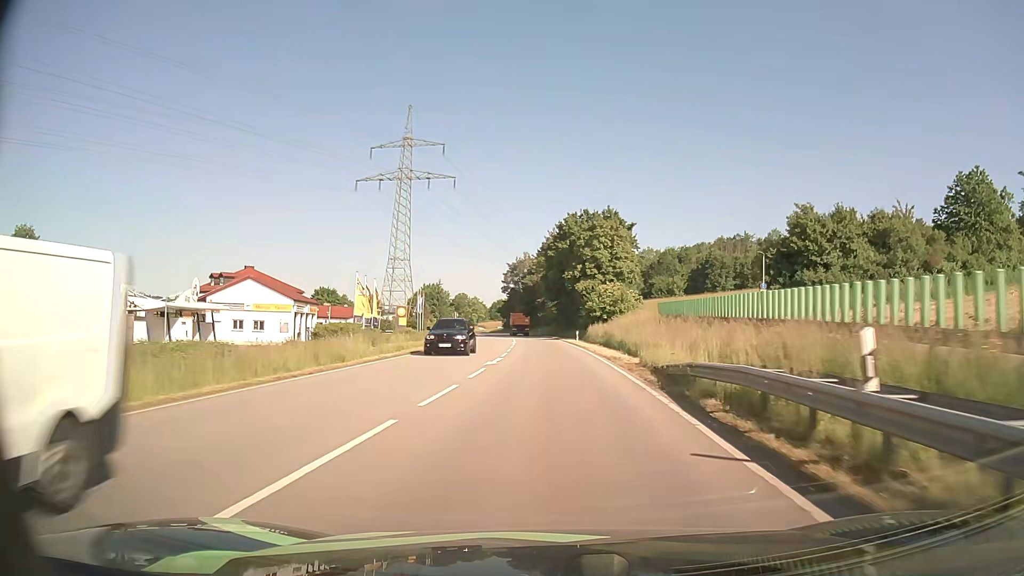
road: primary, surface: asphalt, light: Day
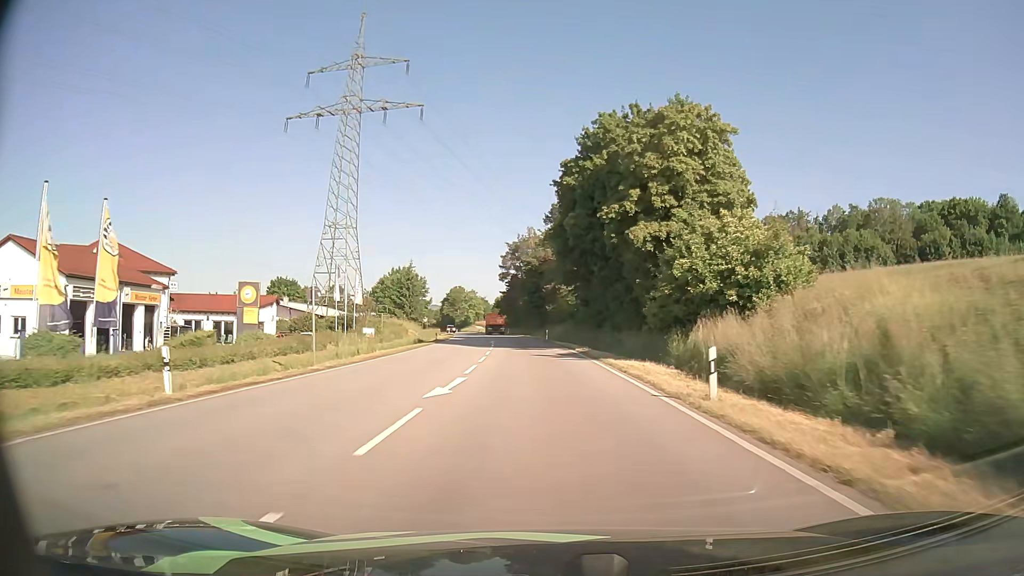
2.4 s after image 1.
(-0.4, +41.0) m; -1°
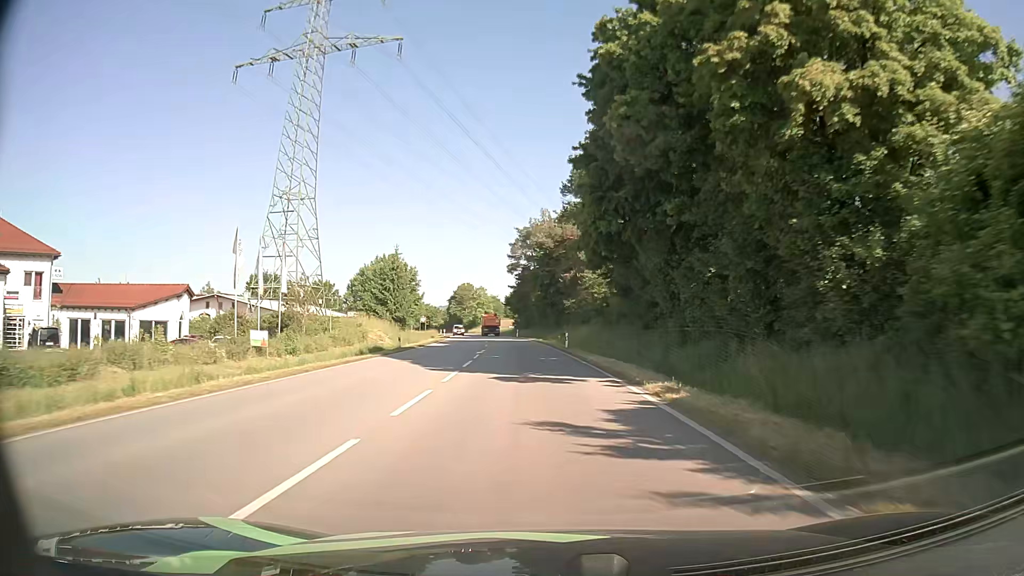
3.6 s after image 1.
(-0.2, +20.9) m; -1°
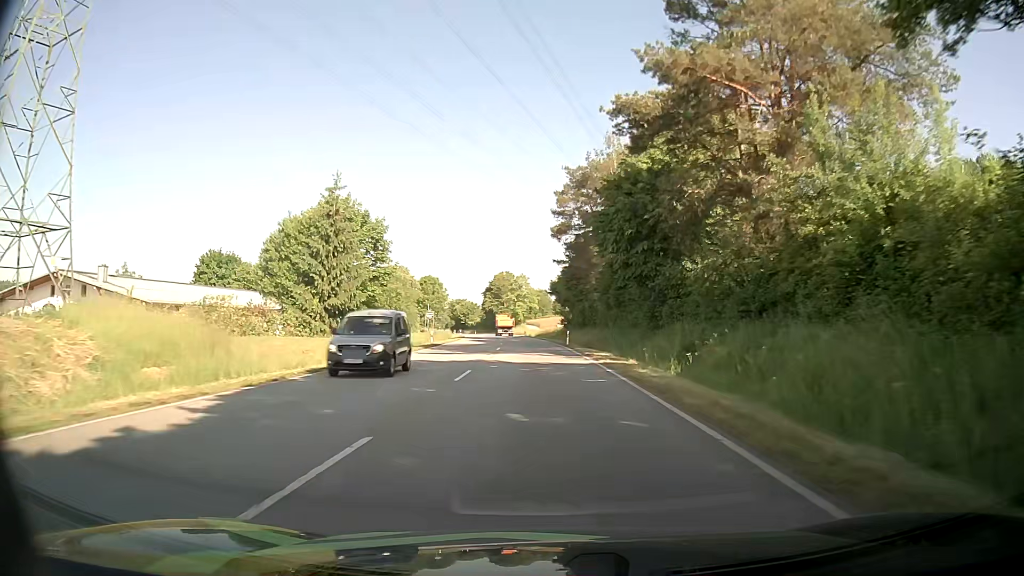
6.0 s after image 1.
(-1.7, +42.7) m; -4°
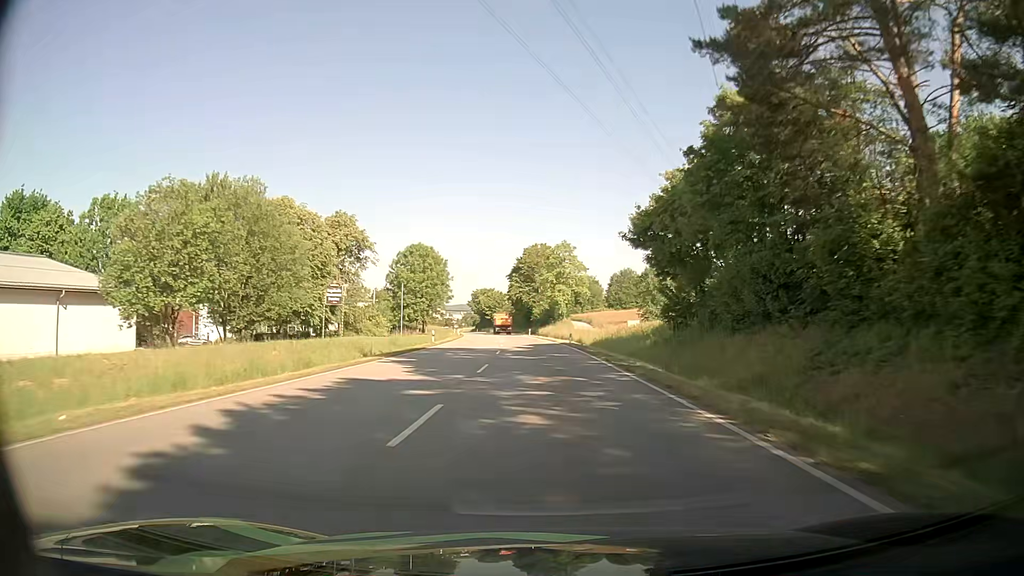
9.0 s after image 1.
(-2.1, +55.3) m; -4°
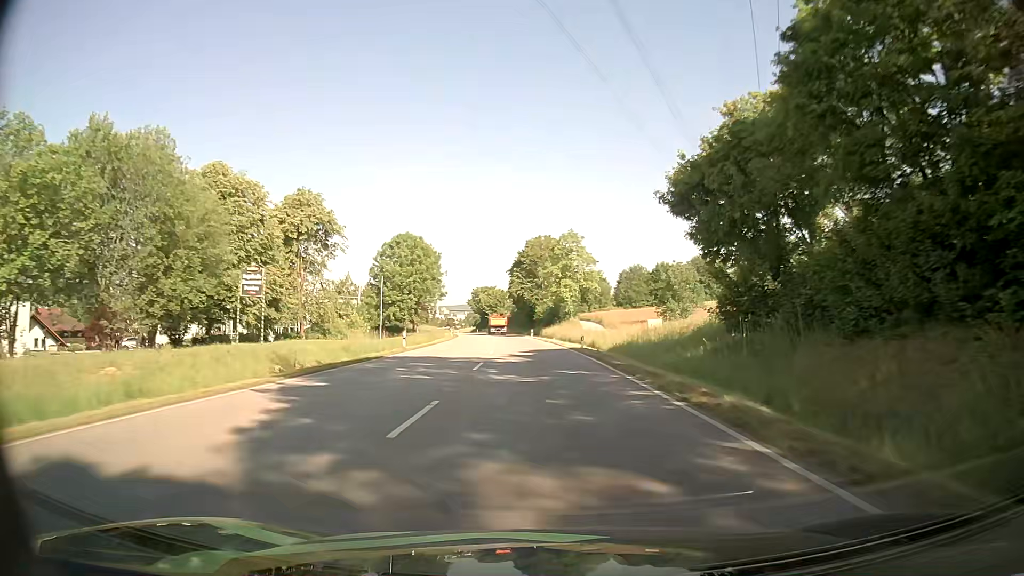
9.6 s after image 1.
(-0.1, +11.3) m; -1°
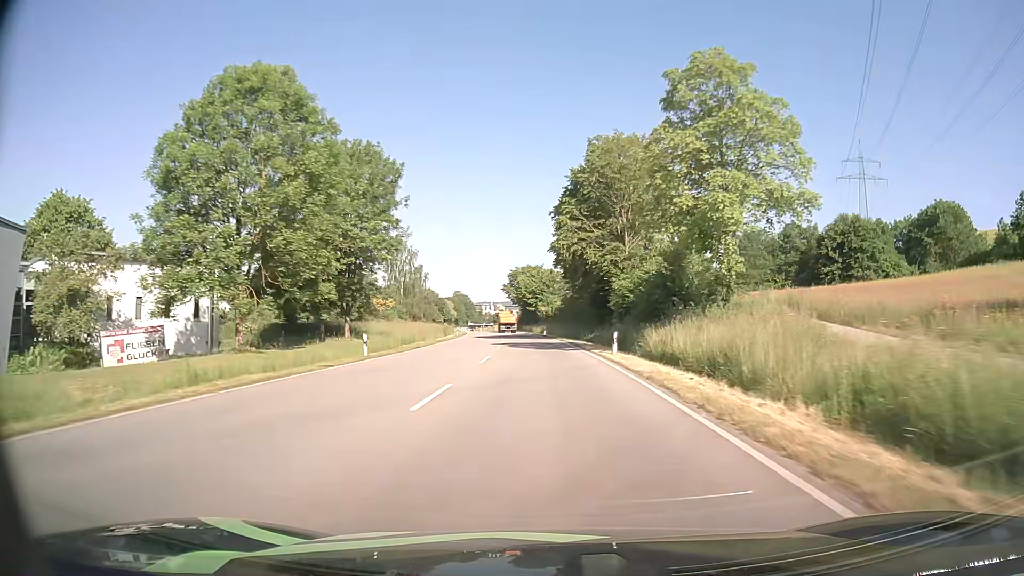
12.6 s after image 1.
(-1.7, +58.0) m; -4°
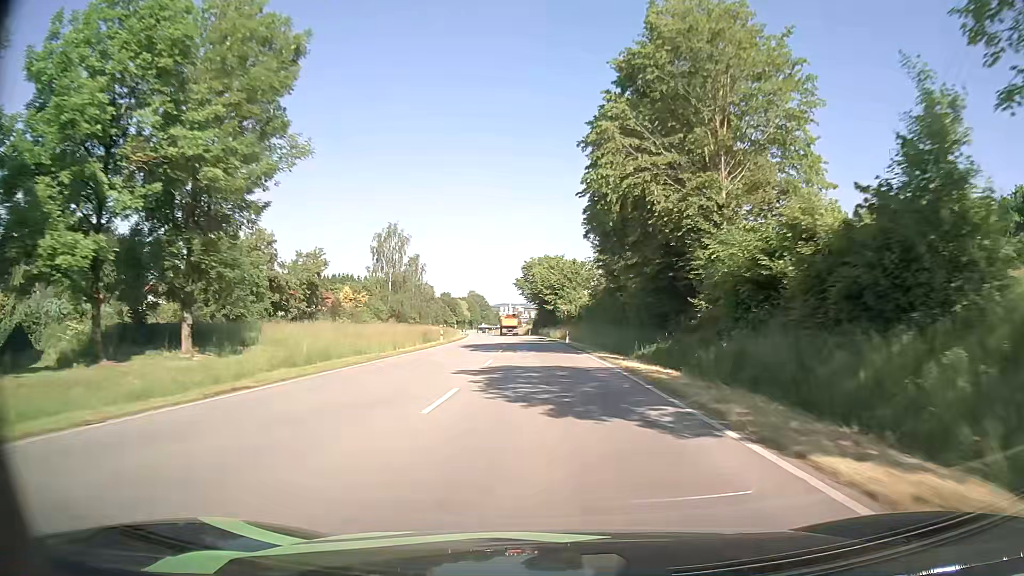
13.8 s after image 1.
(-0.4, +23.9) m; -2°
